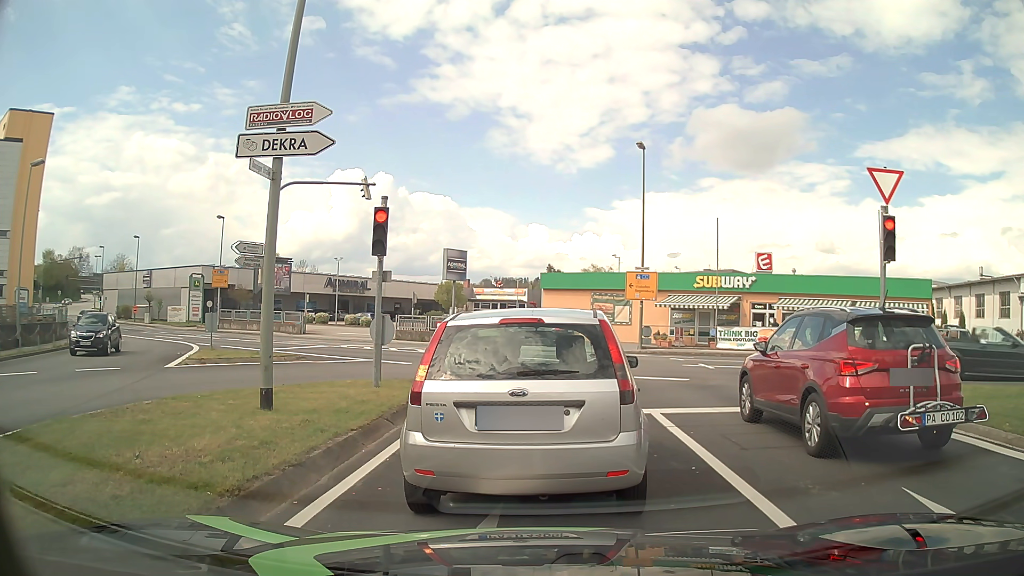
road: tertiary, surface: asphalt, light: Day
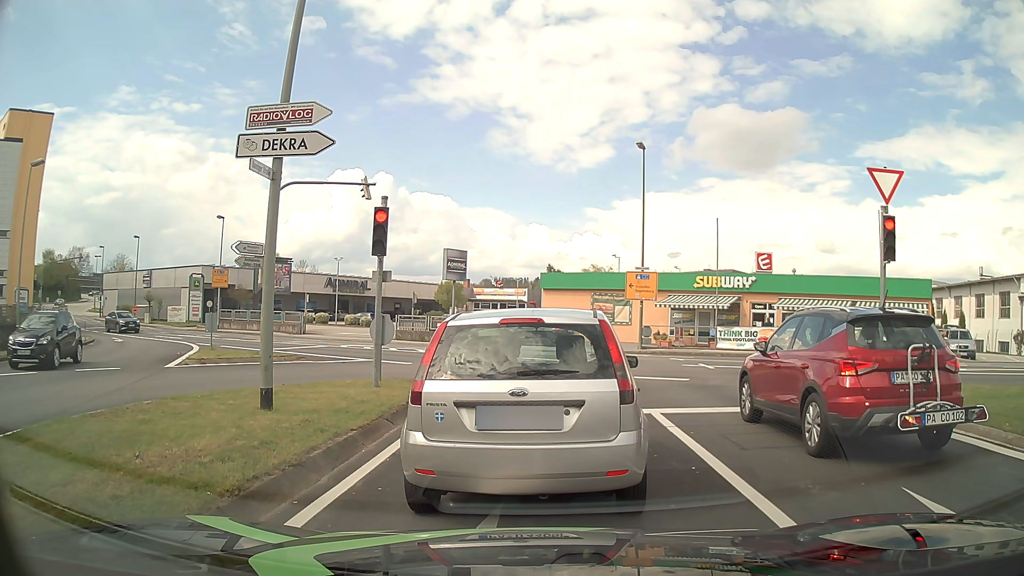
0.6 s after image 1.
(0.0, 0.0) m; 0°
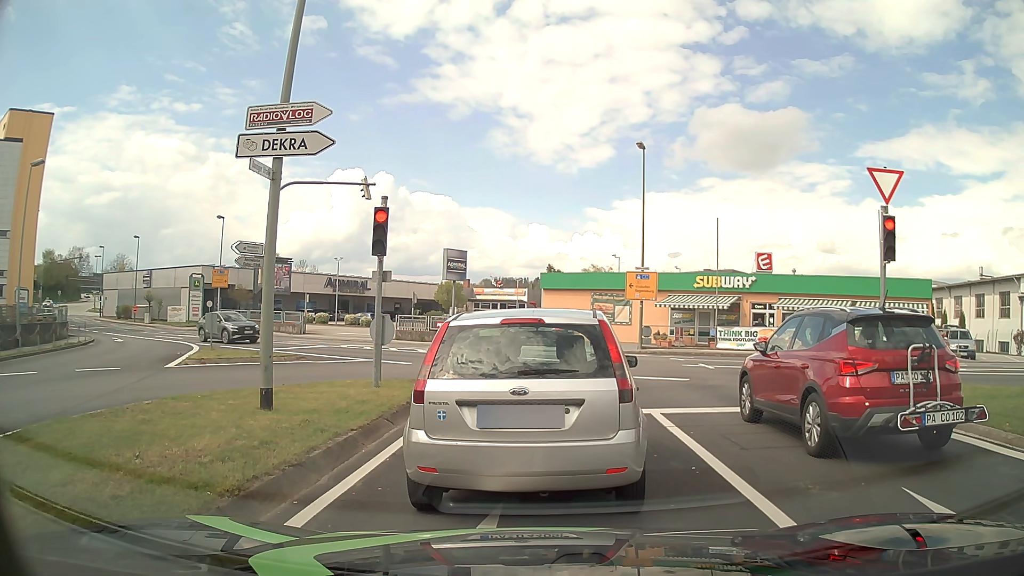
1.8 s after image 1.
(0.0, 0.0) m; 0°
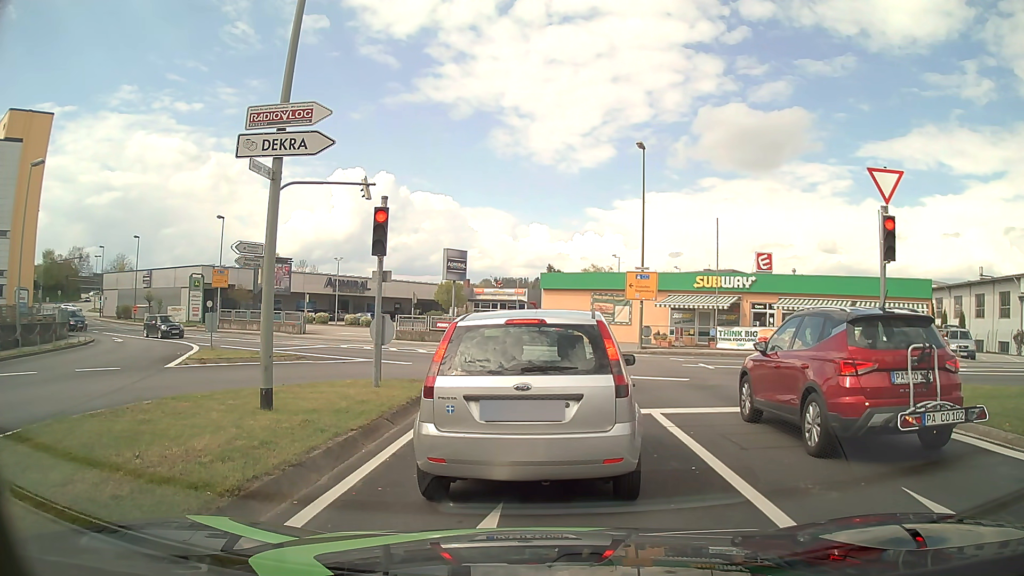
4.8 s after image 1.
(0.0, 0.0) m; 0°
